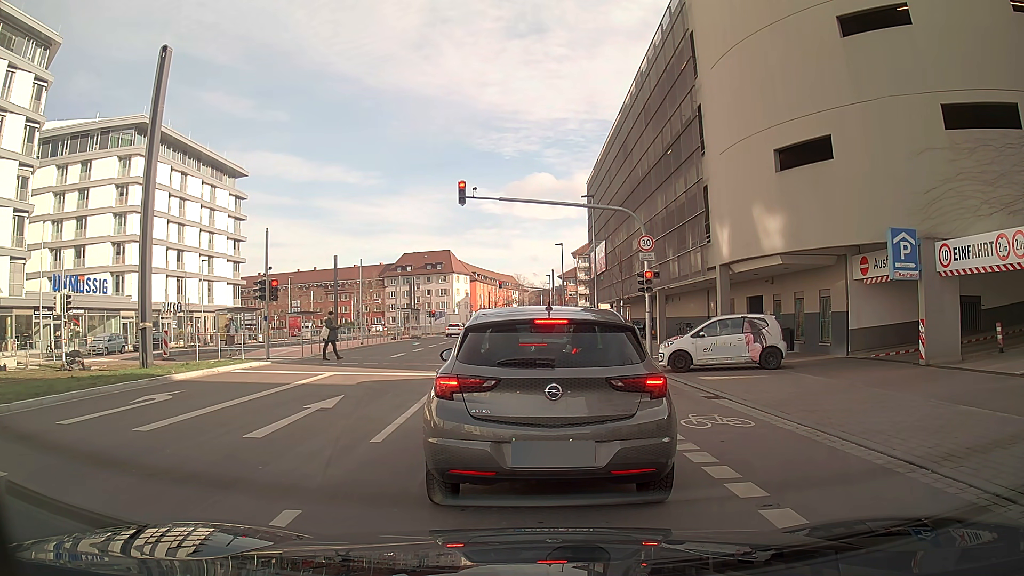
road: secondary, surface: asphalt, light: Day
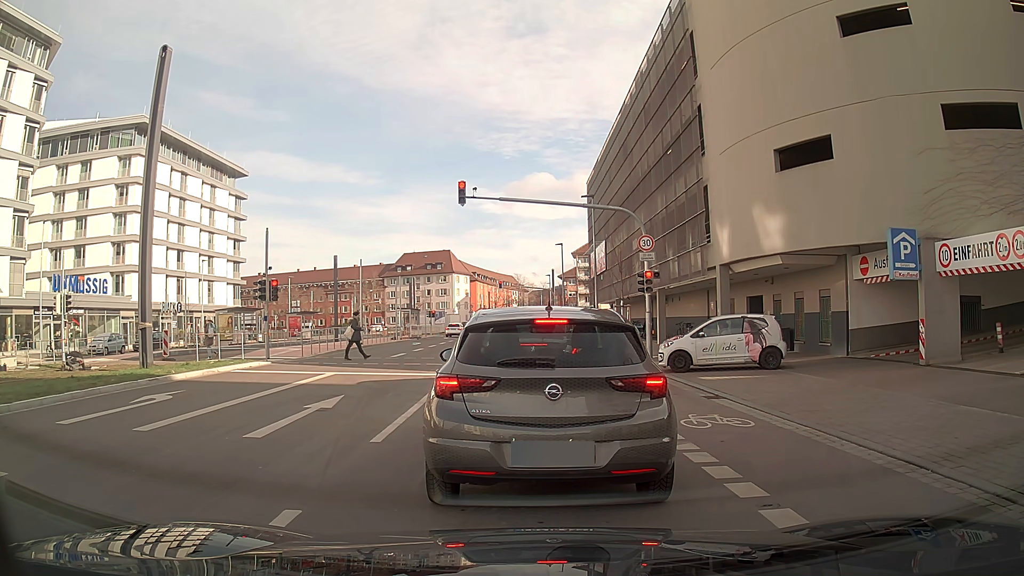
(0.0, 0.0) m; 0°
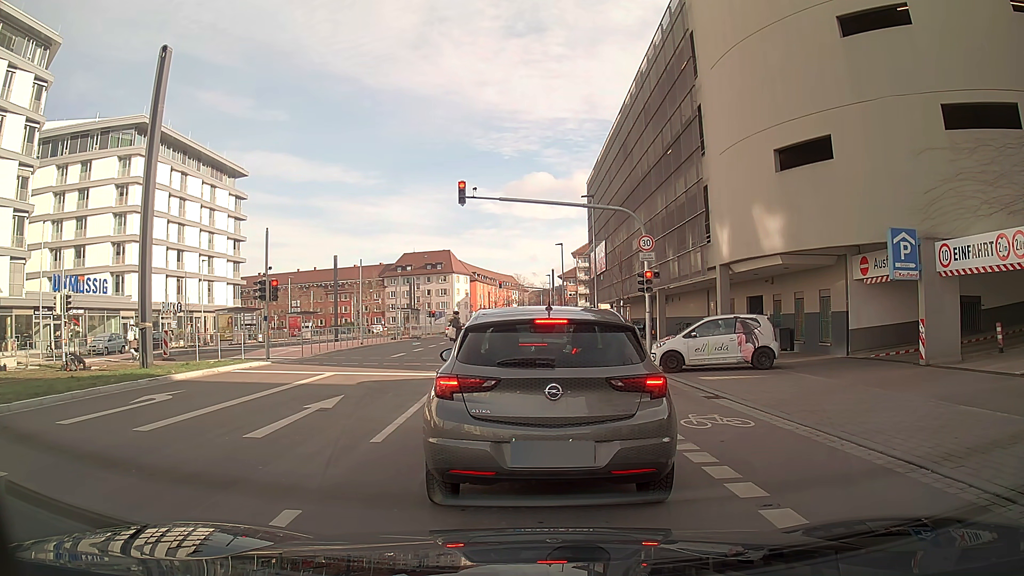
(0.0, 0.0) m; 0°
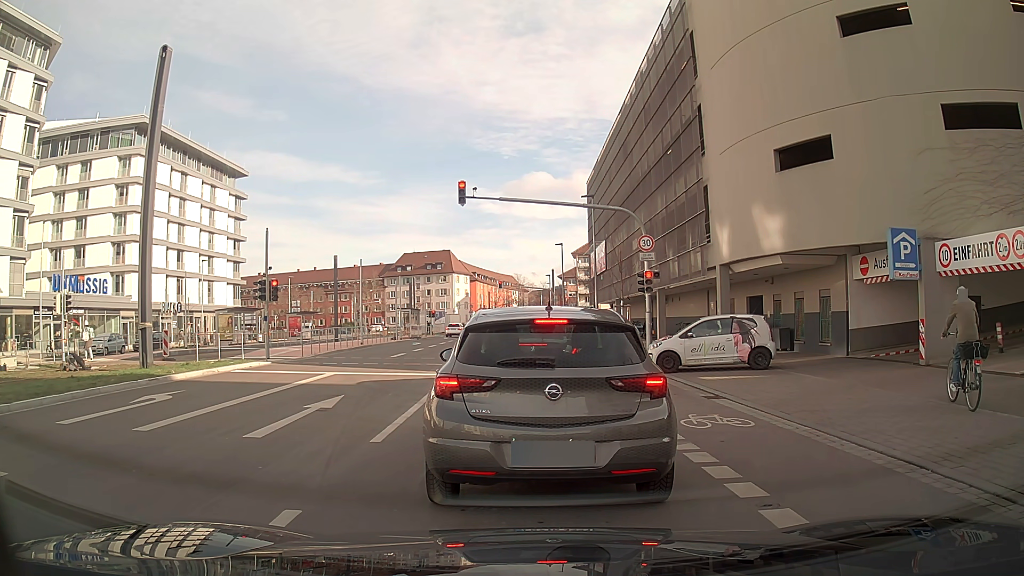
(0.0, 0.0) m; 0°
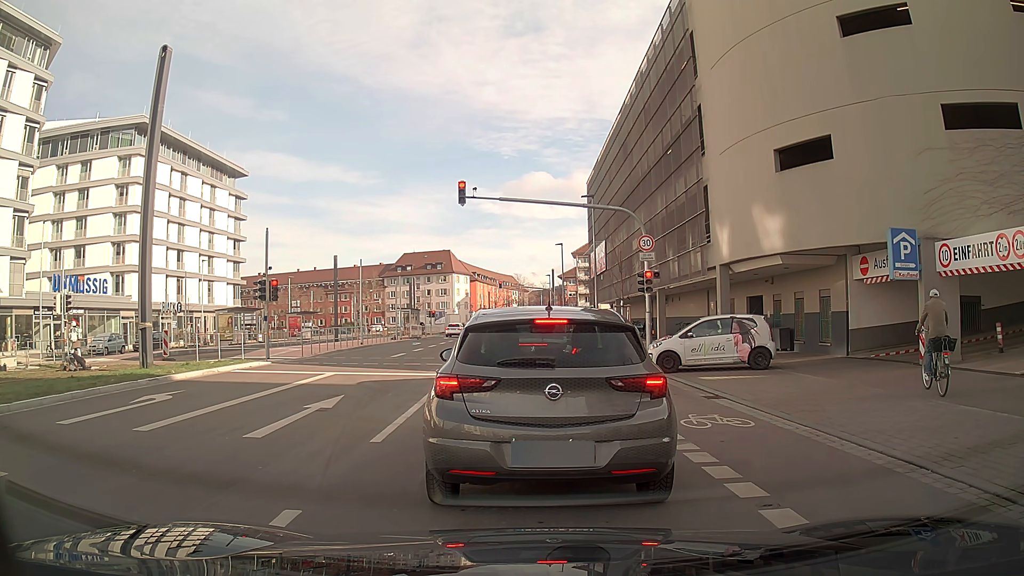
(0.0, 0.0) m; 0°
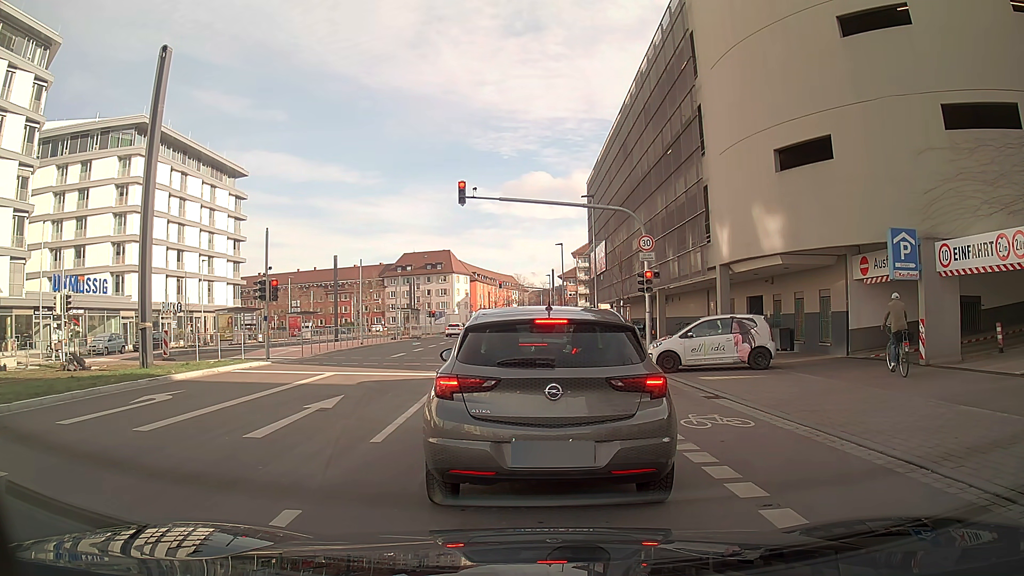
(0.0, 0.0) m; 0°
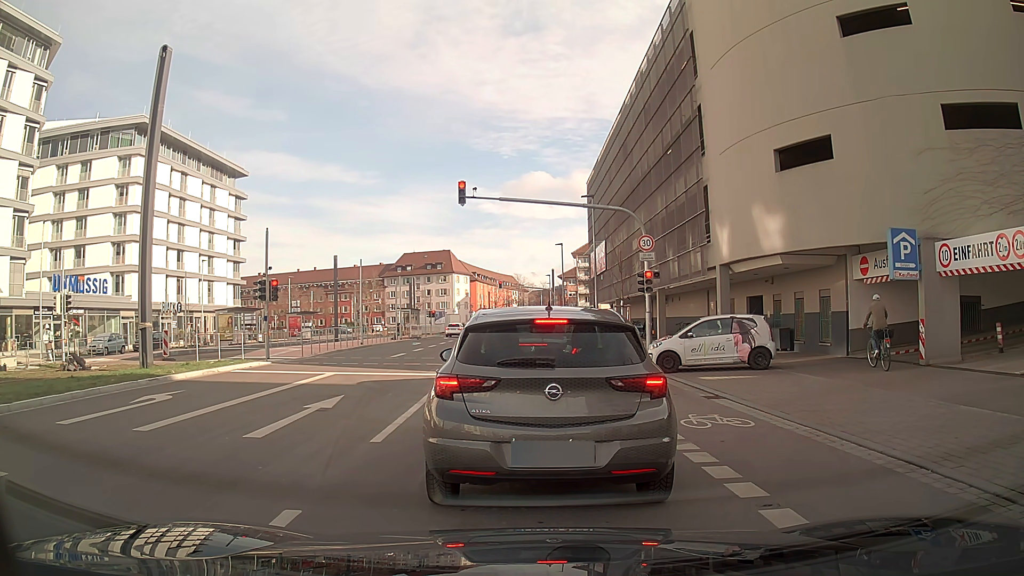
(0.0, 0.0) m; 0°
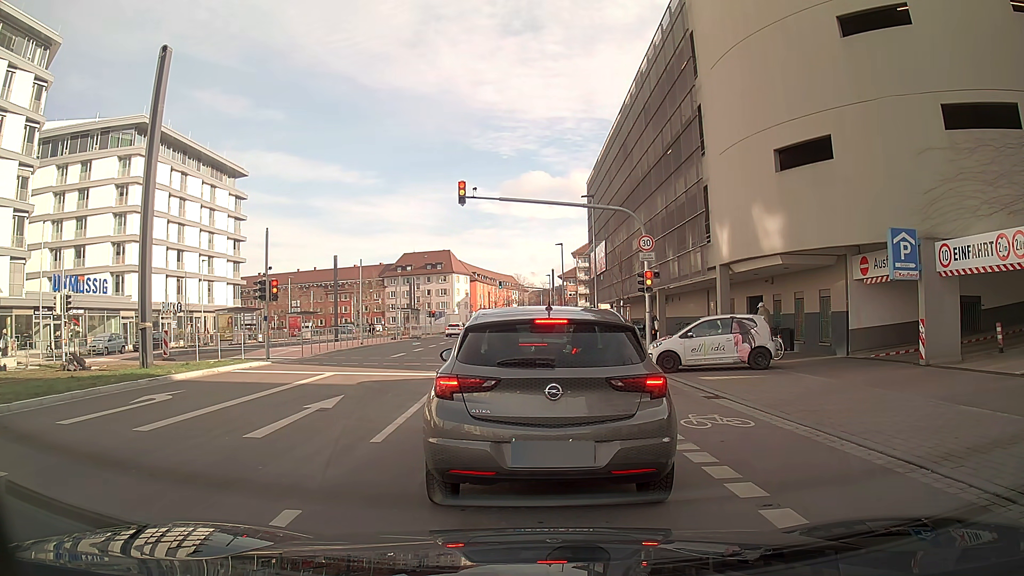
(0.0, 0.0) m; 0°
(0, +10) (-1, +20) (-2, +30) (-3, +40) (-4, +50) (-4, +60) (-5, +70) (-6, +80) (-6, +90) (-6, +100) m
